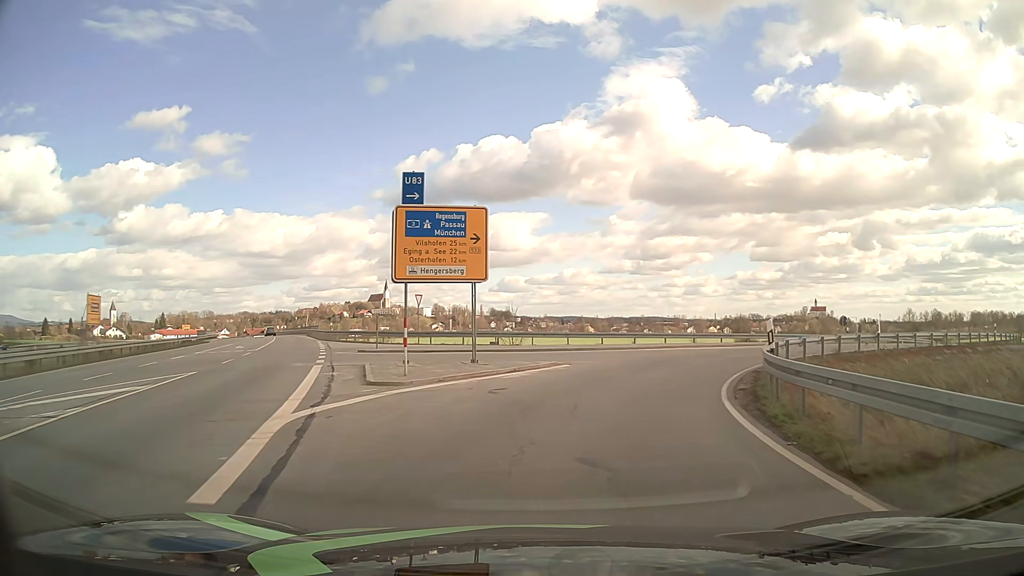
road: secondary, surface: asphalt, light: Day
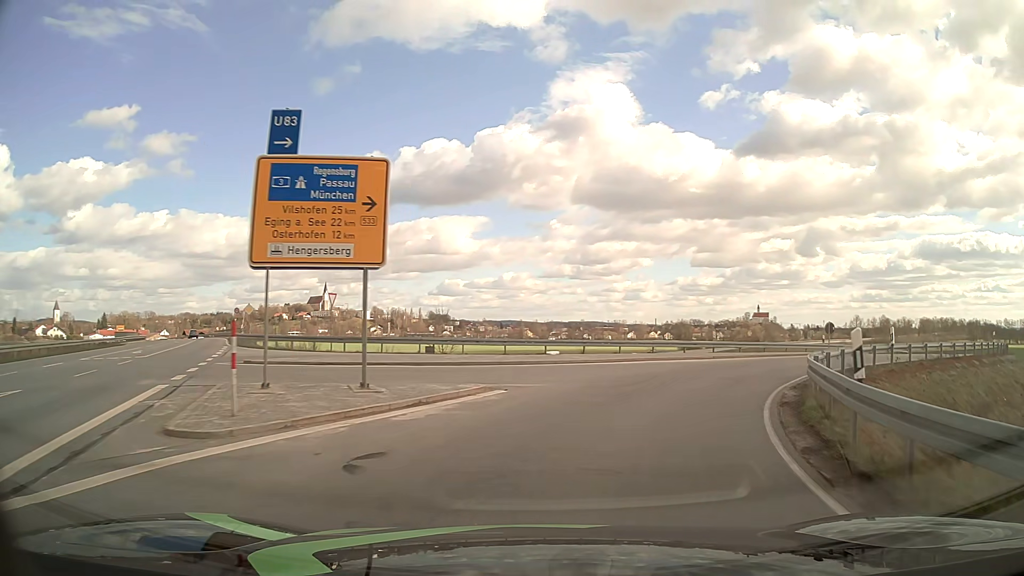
(+0.2, +5.8) m; +4°
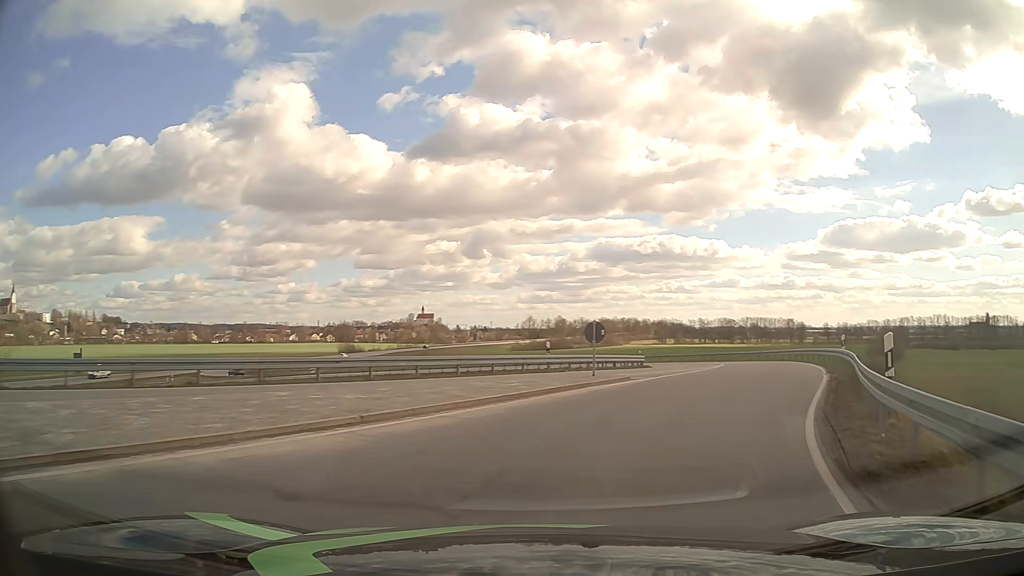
(+3.6, +15.7) m; +29°
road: primary_link
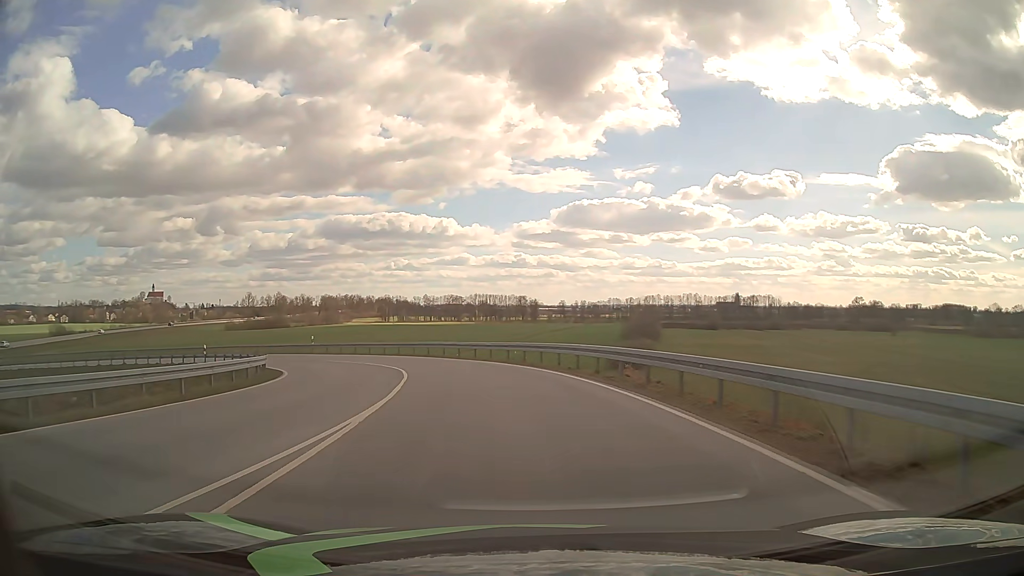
(+7.3, +23.8) m; +23°
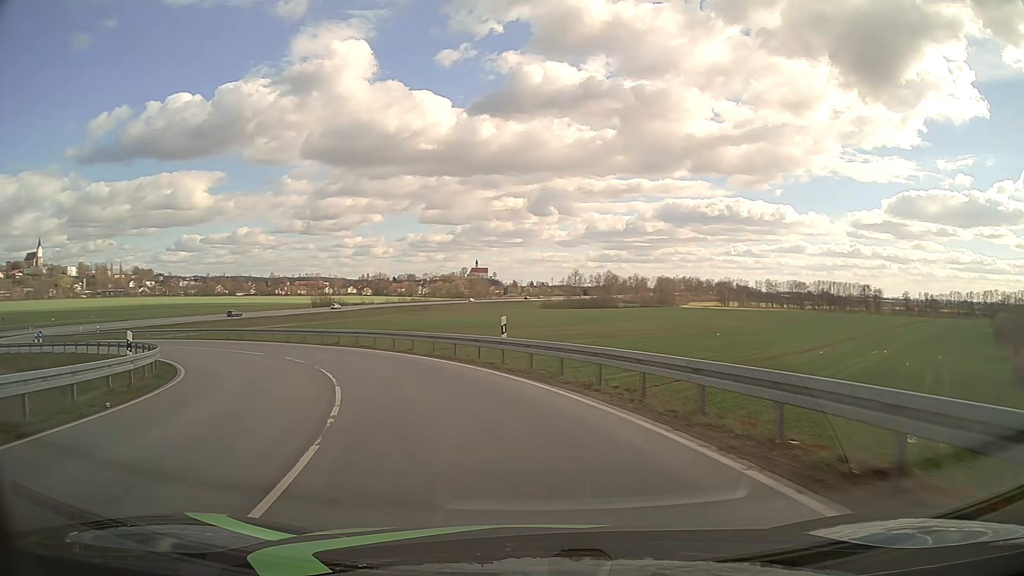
(-6.0, +33.6) m; -28°
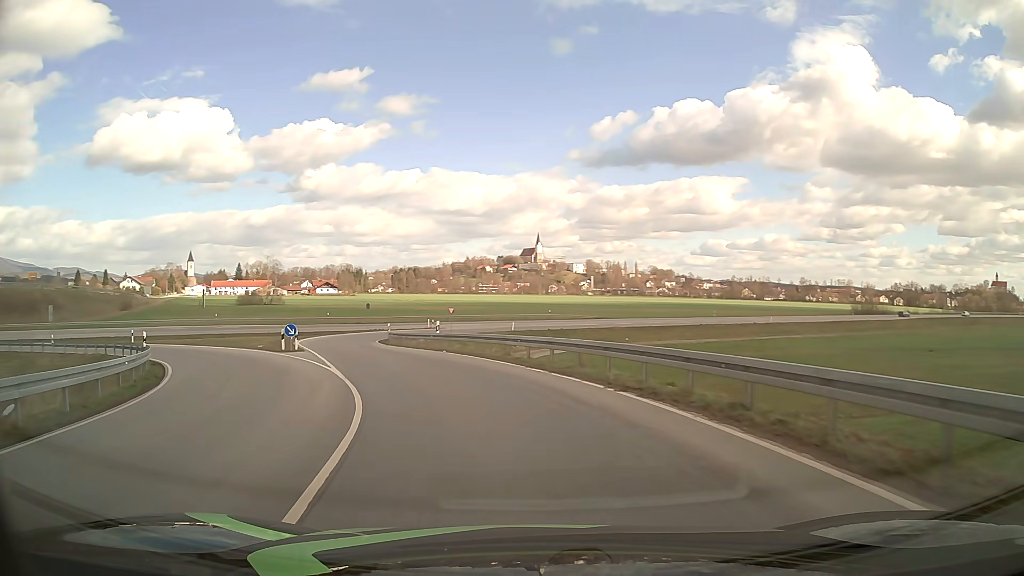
(-13.2, +32.2) m; -45°
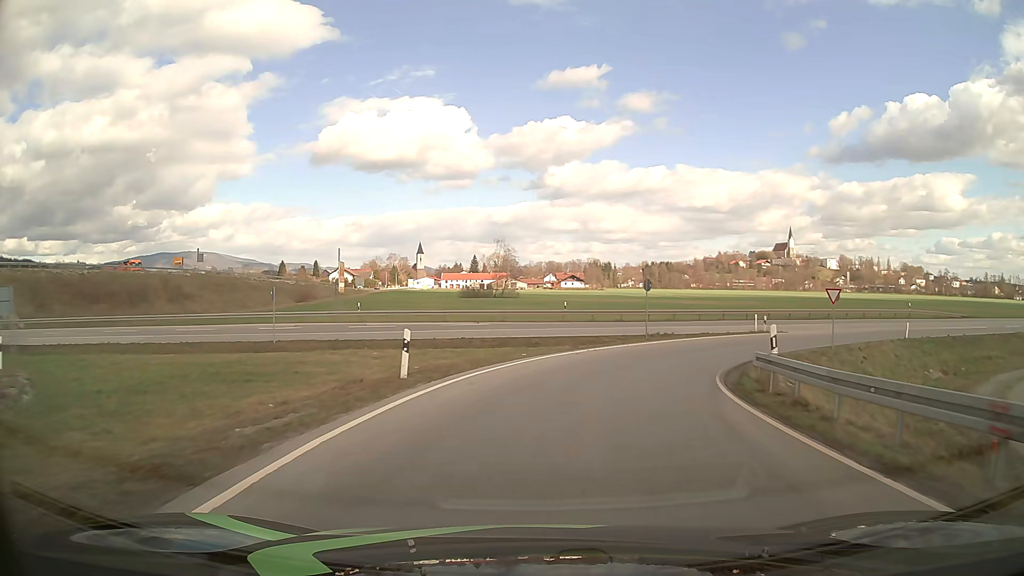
(-10.2, +35.2) m; -22°
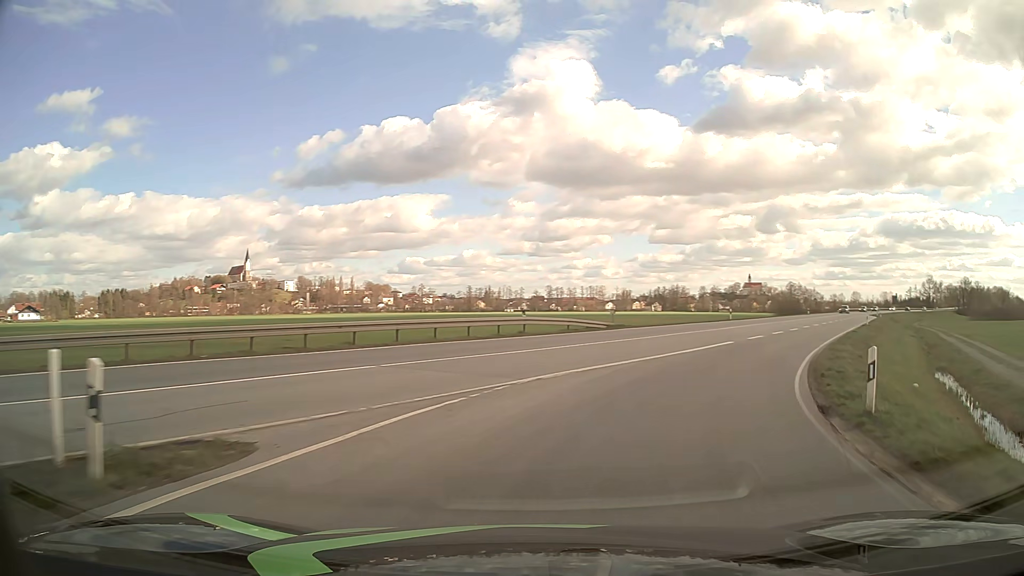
(+11.1, +32.6) m; +45°
(+1, +10) (+5, +19) (+10, +28) (+15, +36) (+21, +45) (+26, +53) (+31, +62) (+36, +71) (+41, +79) (+46, +88) m
